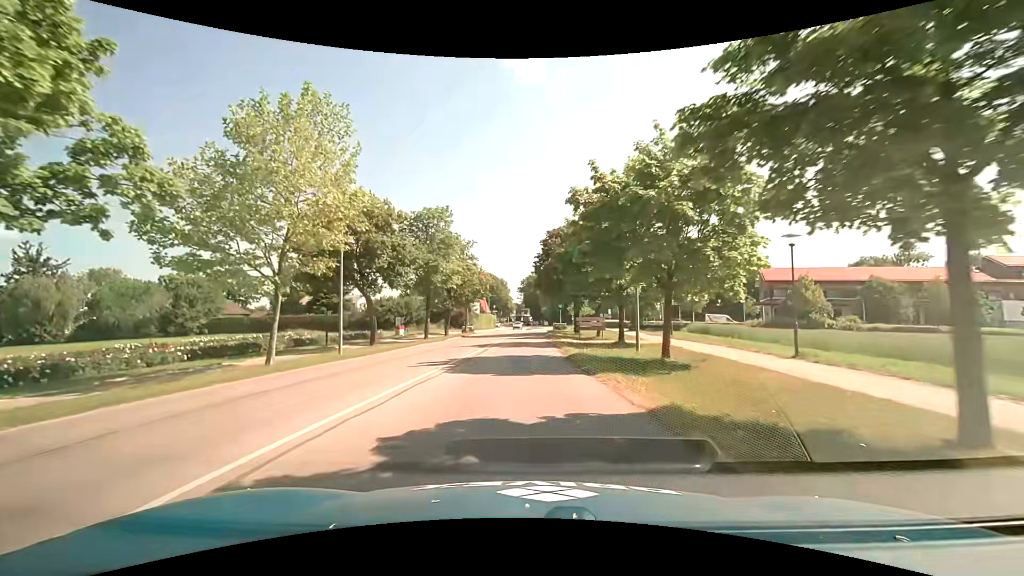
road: tertiary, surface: asphalt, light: Day
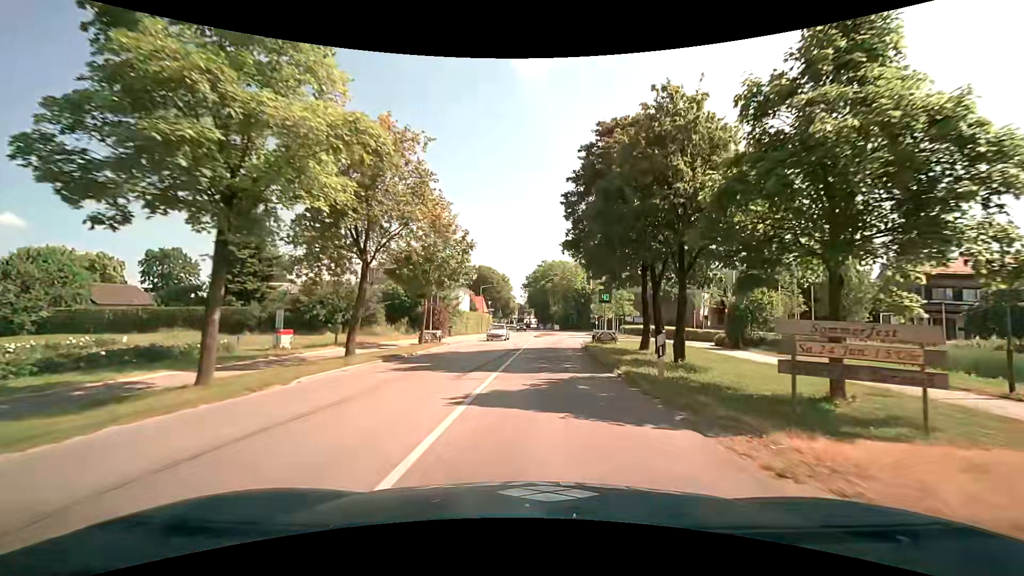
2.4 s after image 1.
(-0.6, +27.7) m; 0°
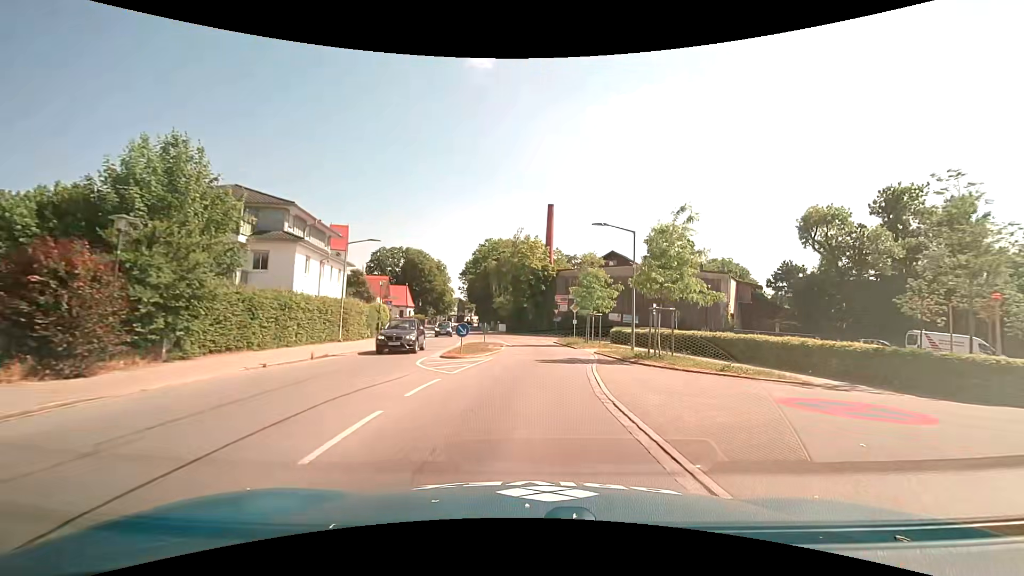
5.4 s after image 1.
(+1.8, +33.7) m; +6°
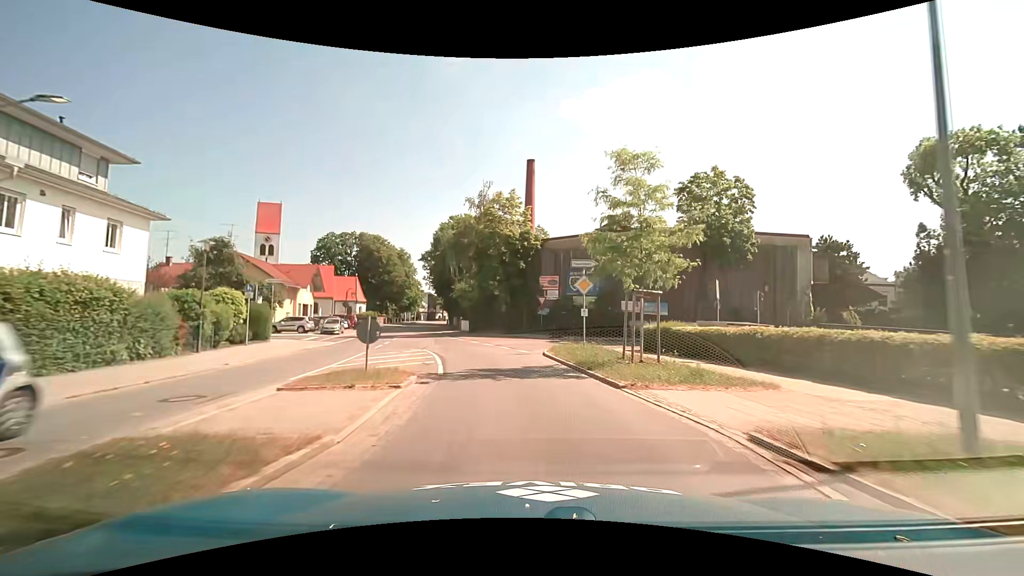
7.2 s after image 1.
(+0.6, +19.9) m; +2°
